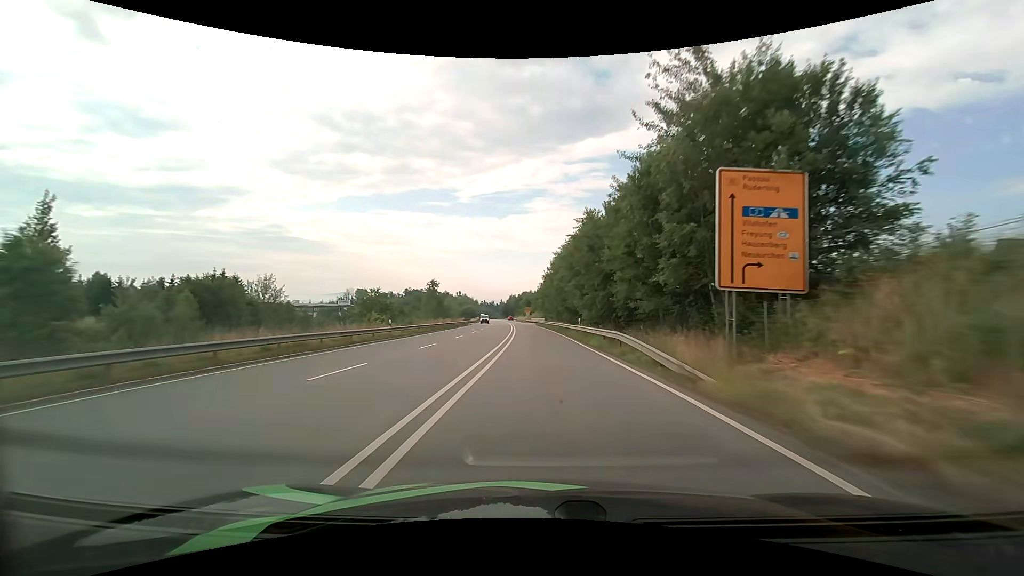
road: primary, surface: asphalt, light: Day
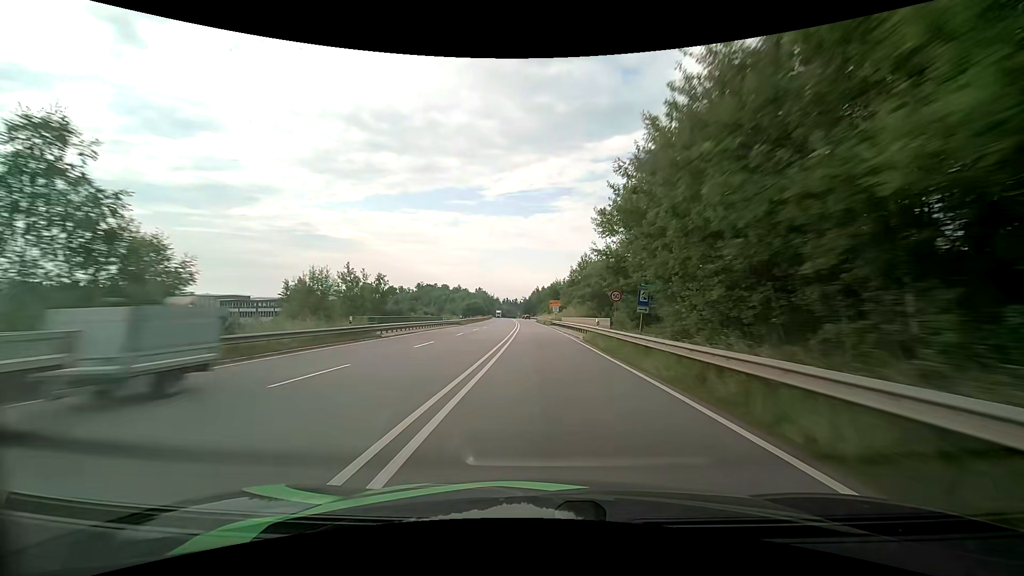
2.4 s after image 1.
(-1.5, +61.0) m; -3°
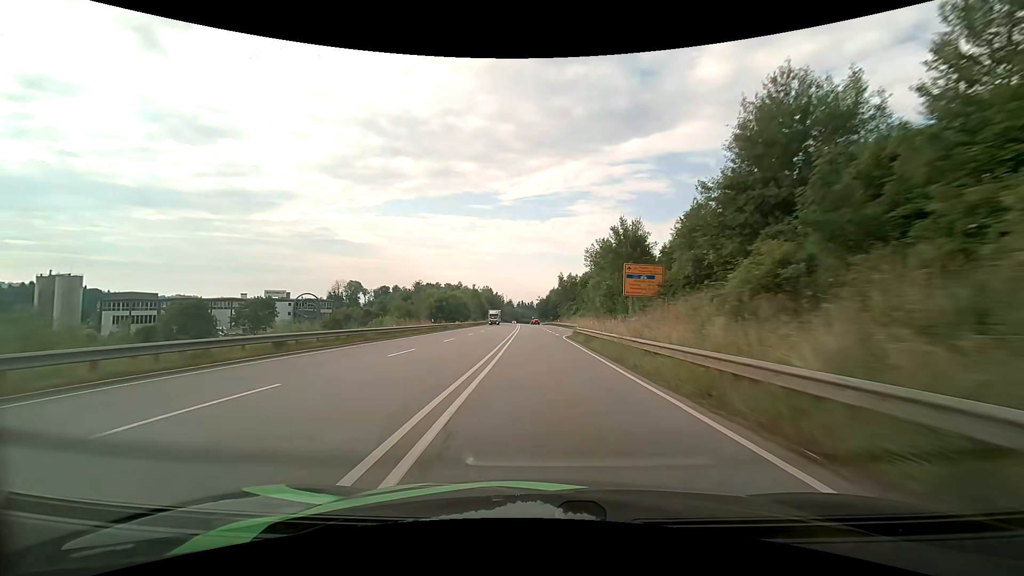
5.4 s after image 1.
(-1.9, +75.5) m; -2°
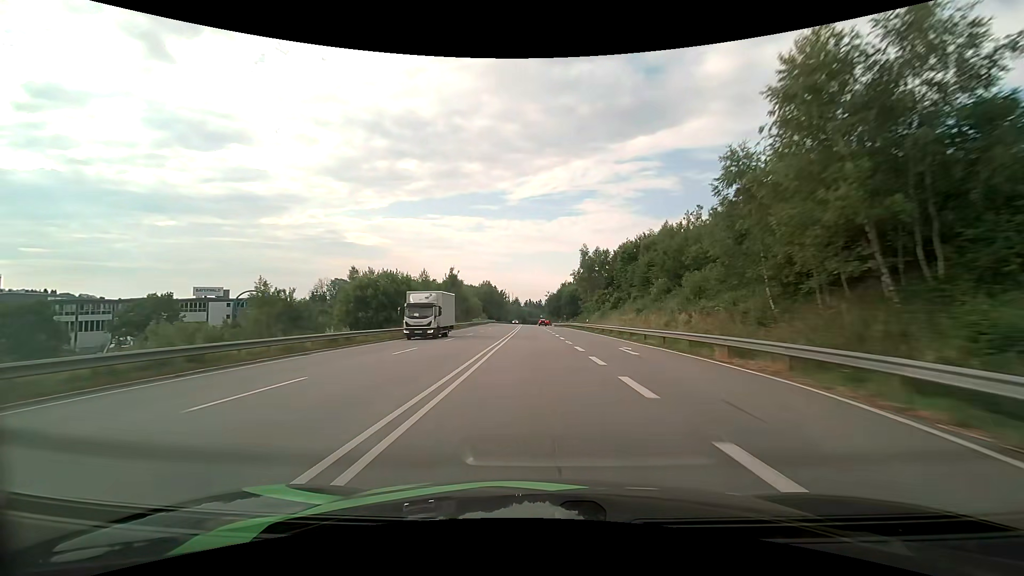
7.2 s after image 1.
(-0.3, +46.0) m; -1°
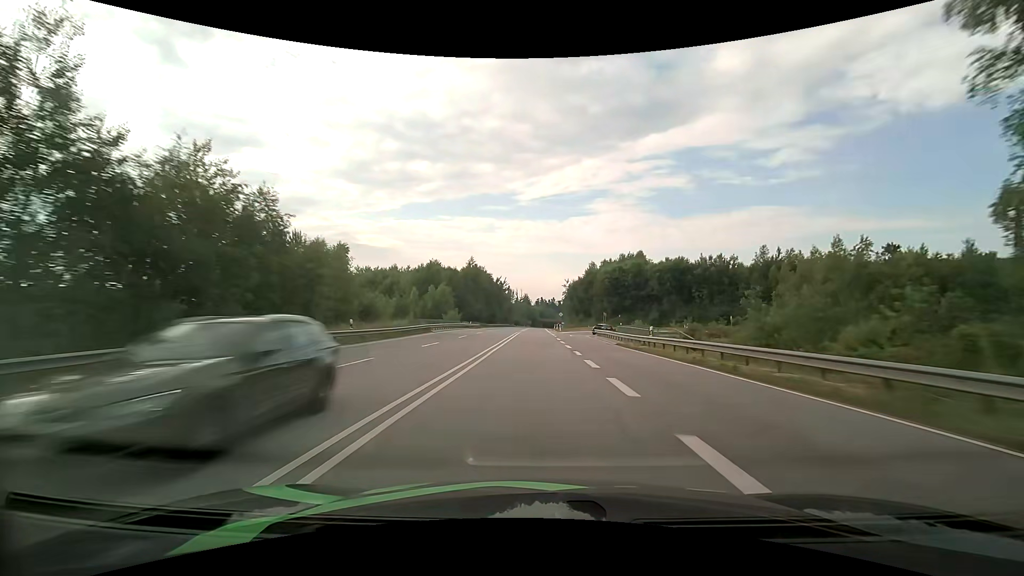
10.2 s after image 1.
(-1.2, +77.7) m; -1°
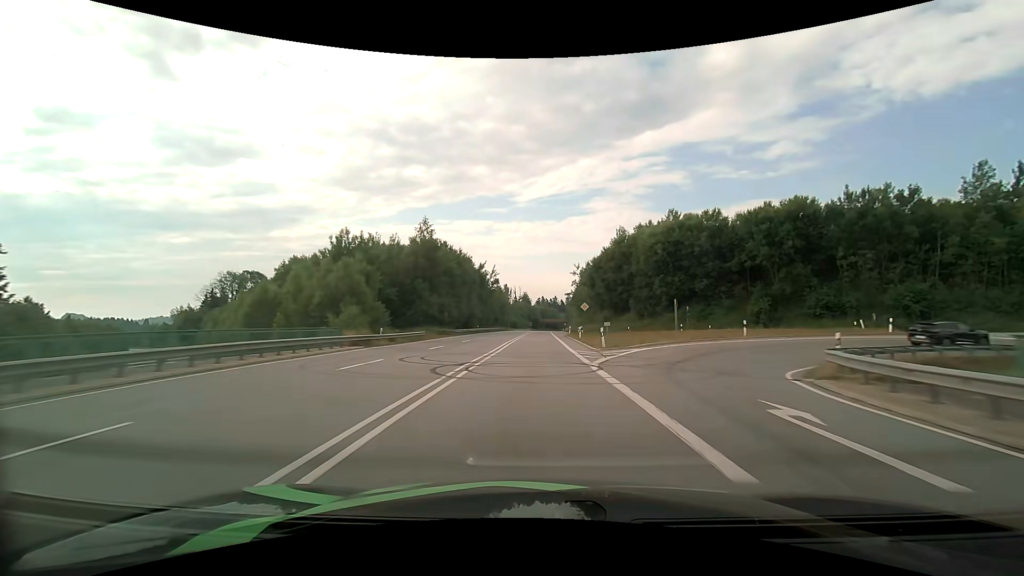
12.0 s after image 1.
(-0.2, +46.6) m; 0°
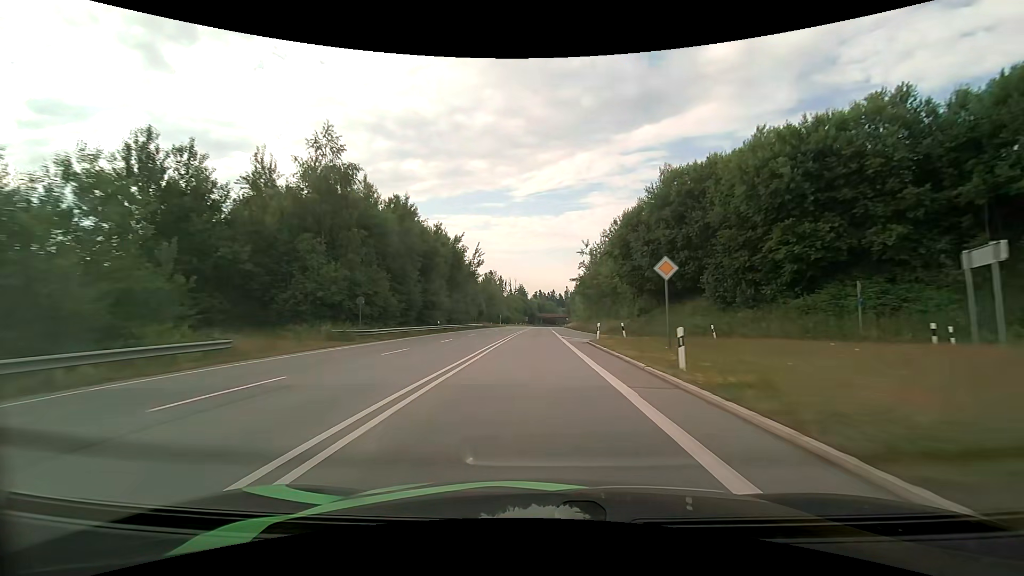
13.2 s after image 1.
(+0.1, +31.2) m; 0°
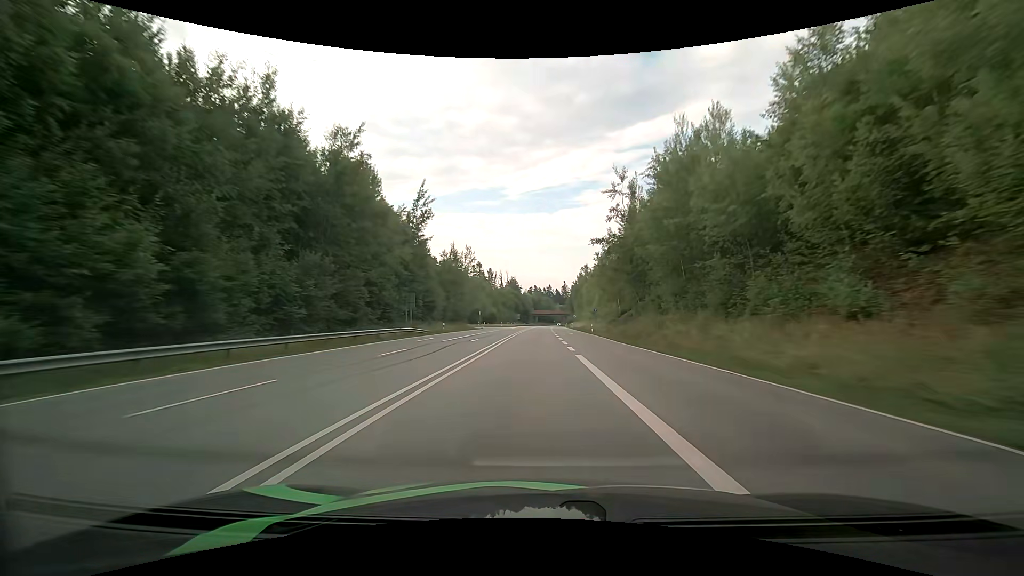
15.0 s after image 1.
(+0.1, +47.6) m; +1°
(0, +10) (0, +20) (0, +30) (0, +40) (0, +50) (0, +60) (+1, +70) (+1, +80) (+1, +90) (+1, +100) m
